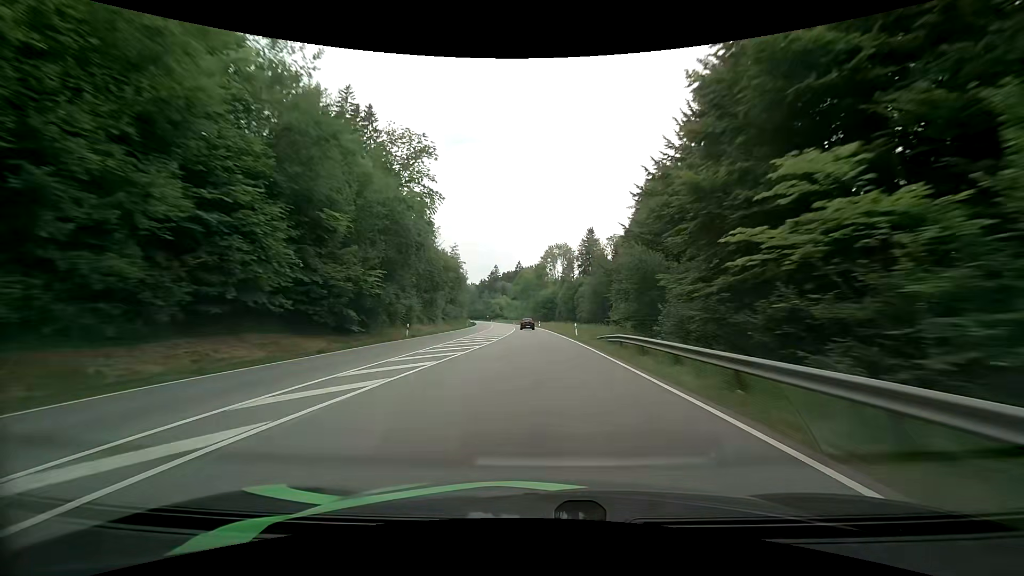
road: primary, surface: asphalt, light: Day
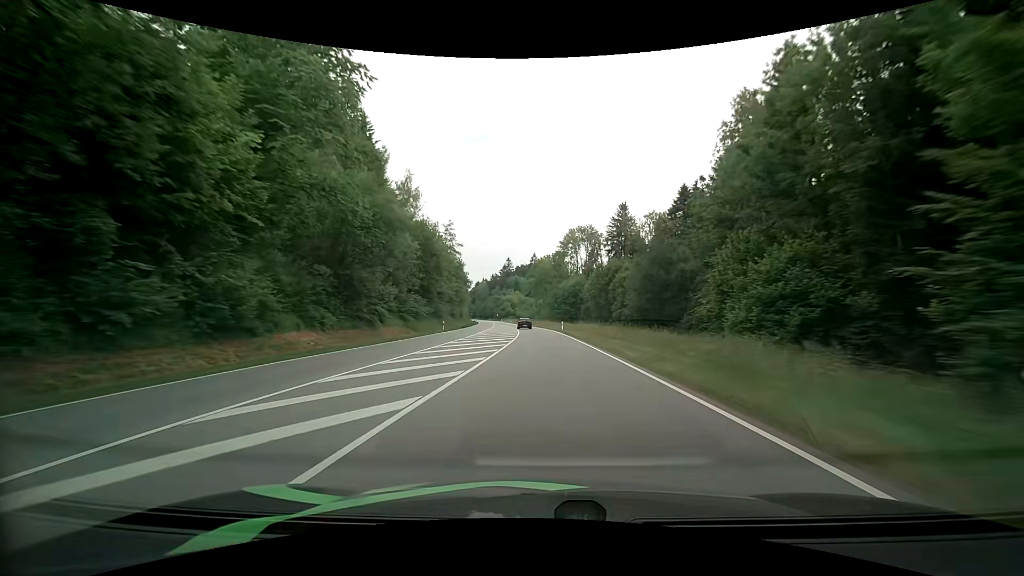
(-0.7, +34.4) m; -2°
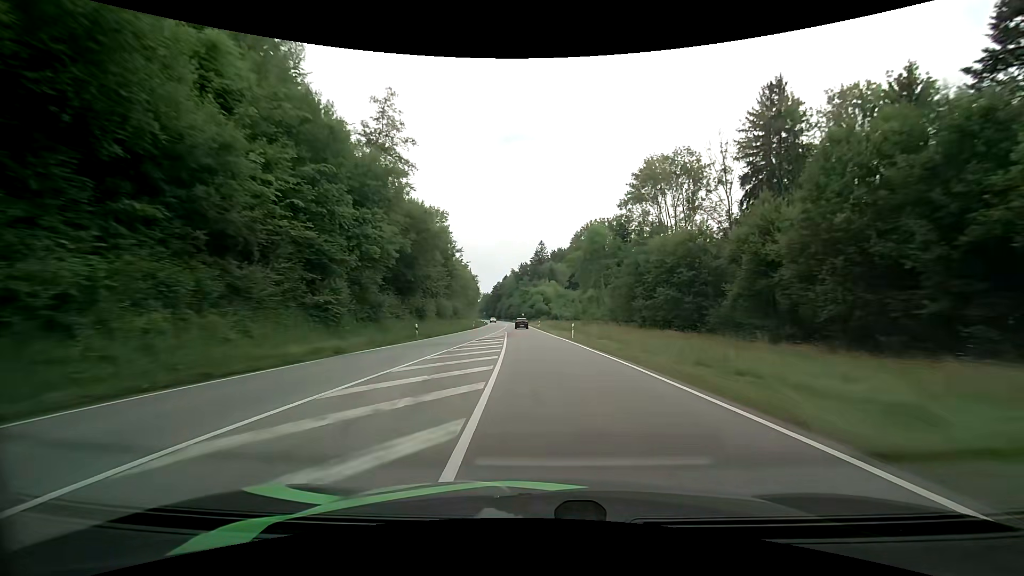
(-2.7, +68.7) m; -4°
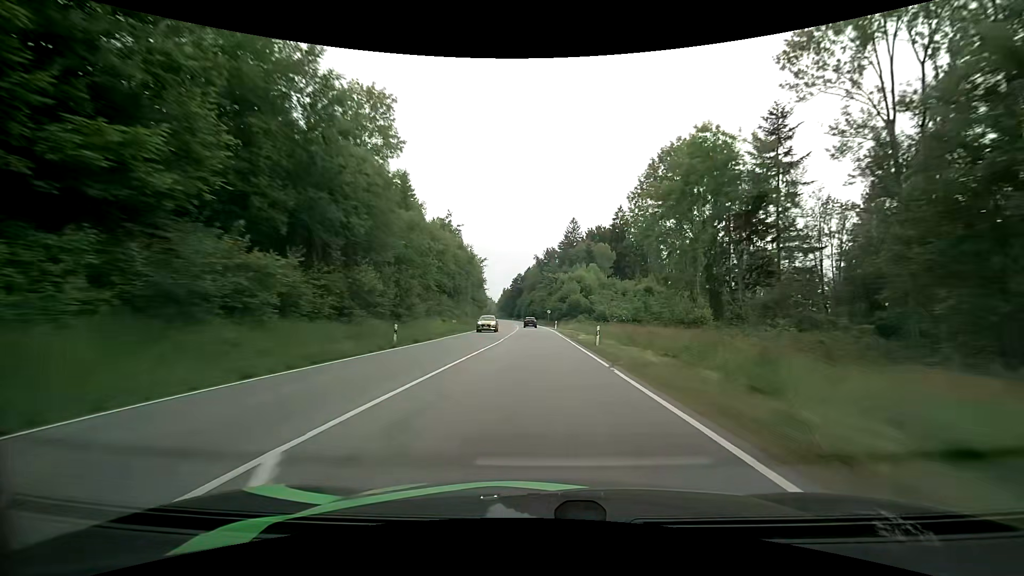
(-1.6, +51.5) m; -3°
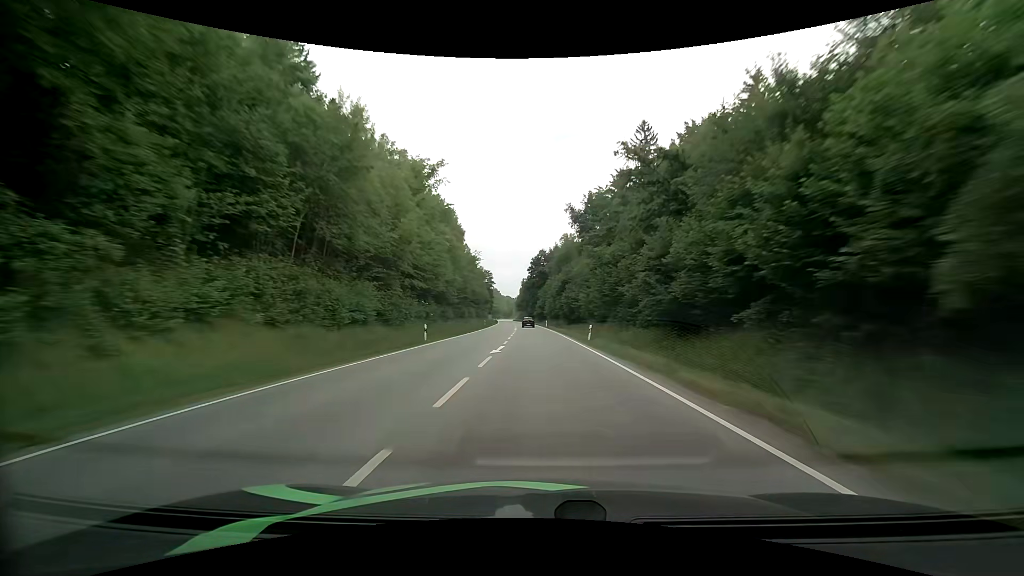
(-2.2, +85.6) m; -3°
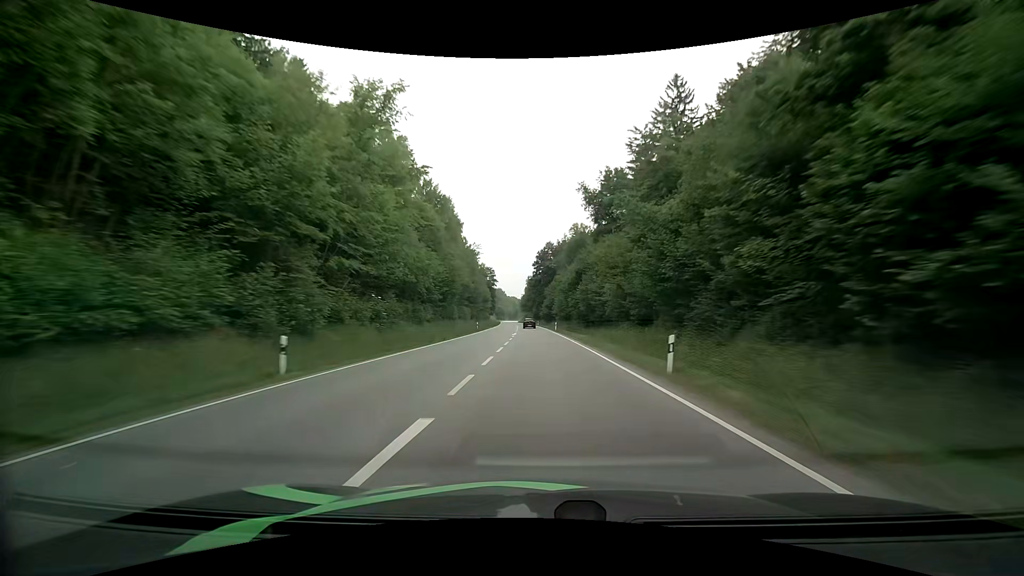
(-0.2, +17.3) m; -1°
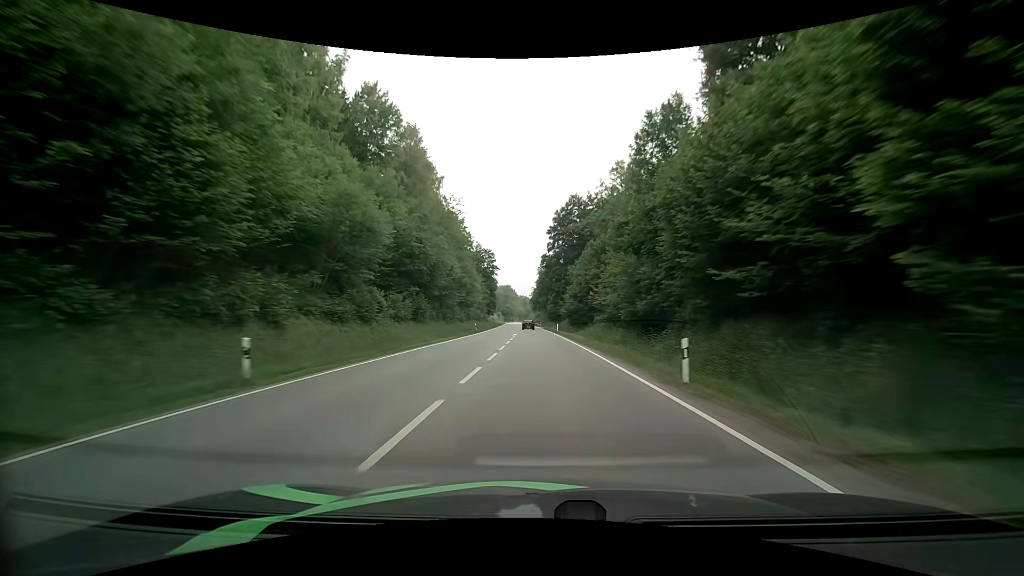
(-0.9, +52.2) m; -2°
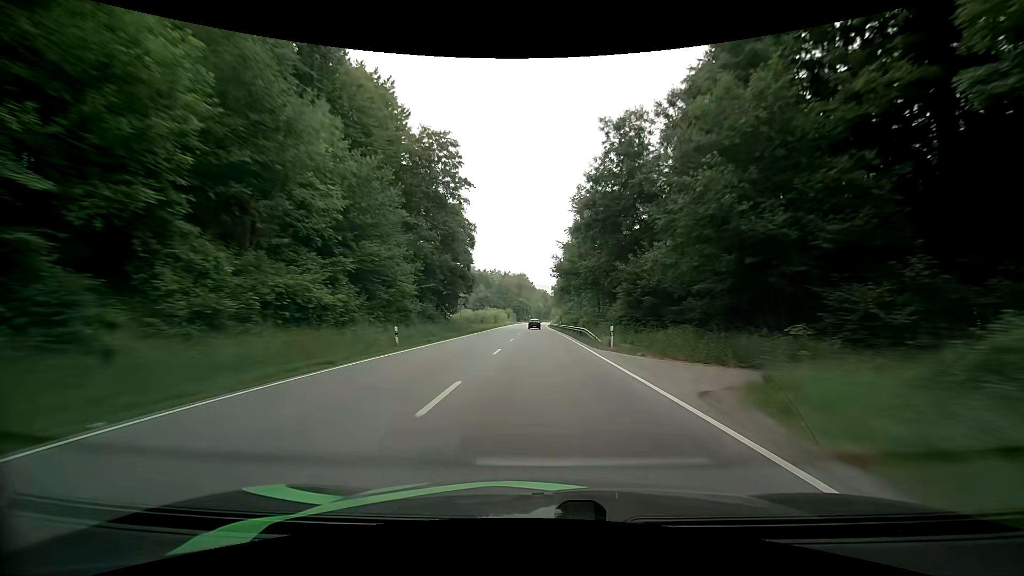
(-2.0, +88.9) m; -2°
(0, +10) (0, +20) (0, +30) (0, +40) (0, +50) (0, +60) (0, +70) (-1, +80) (-1, +90) (-1, +100) m
